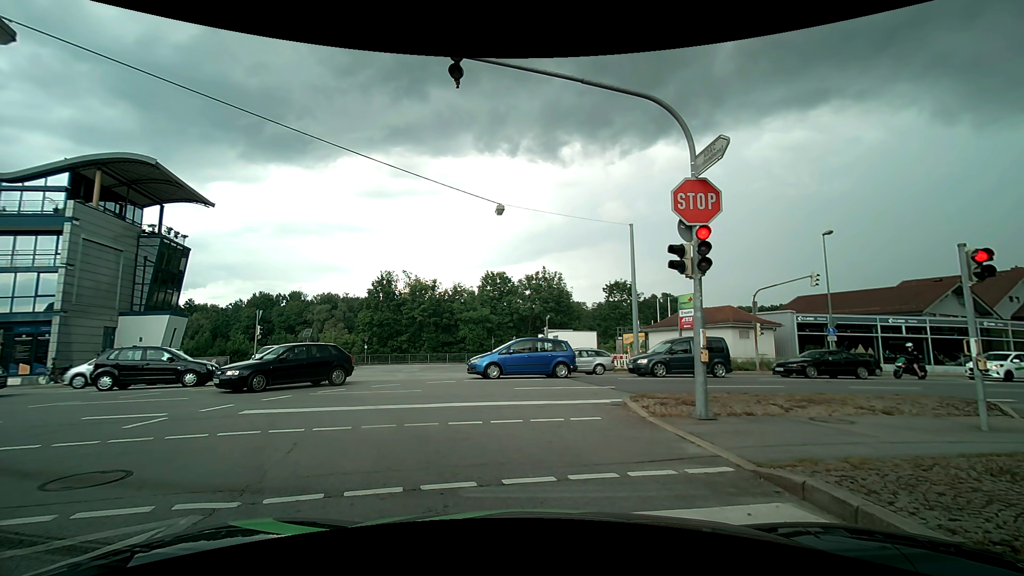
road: tertiary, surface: asphalt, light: Day
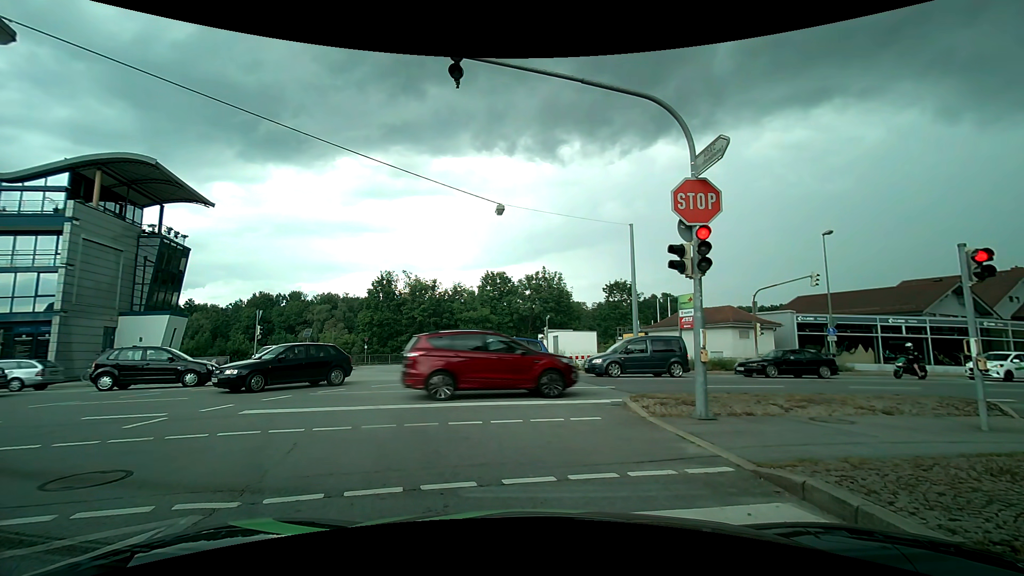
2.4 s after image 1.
(0.0, 0.0) m; 0°
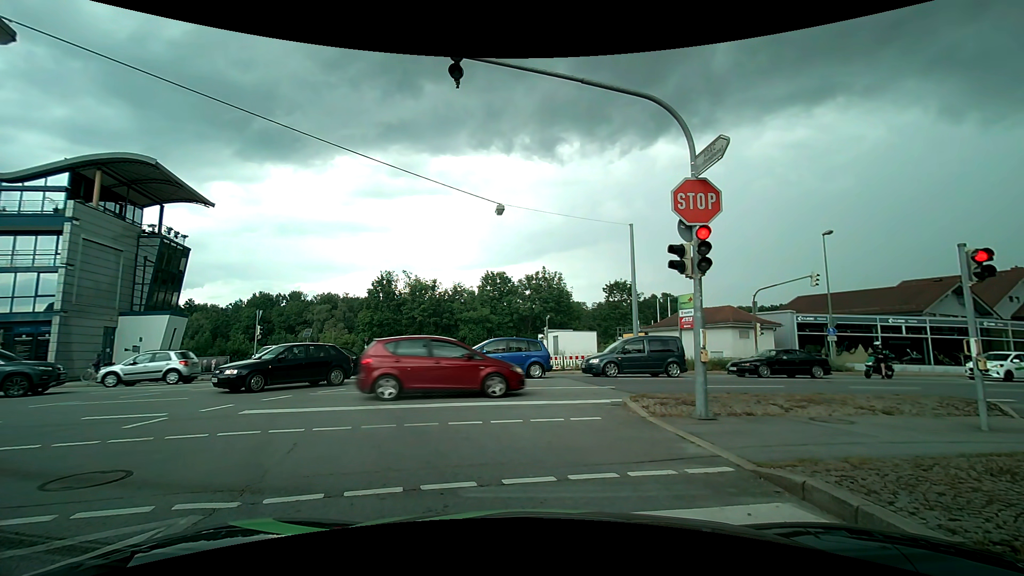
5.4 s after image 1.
(0.0, 0.0) m; 0°
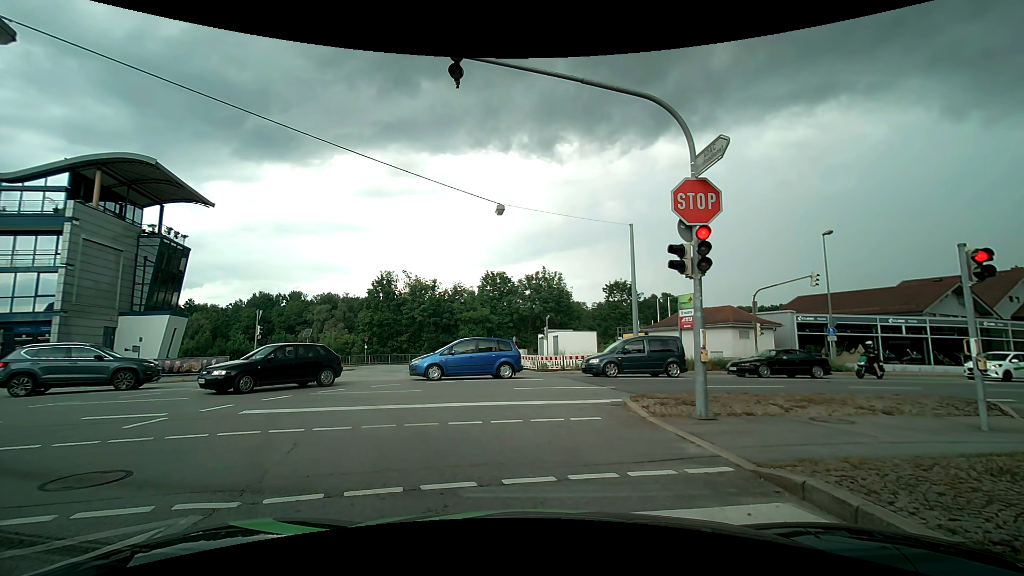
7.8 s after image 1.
(0.0, 0.0) m; 0°
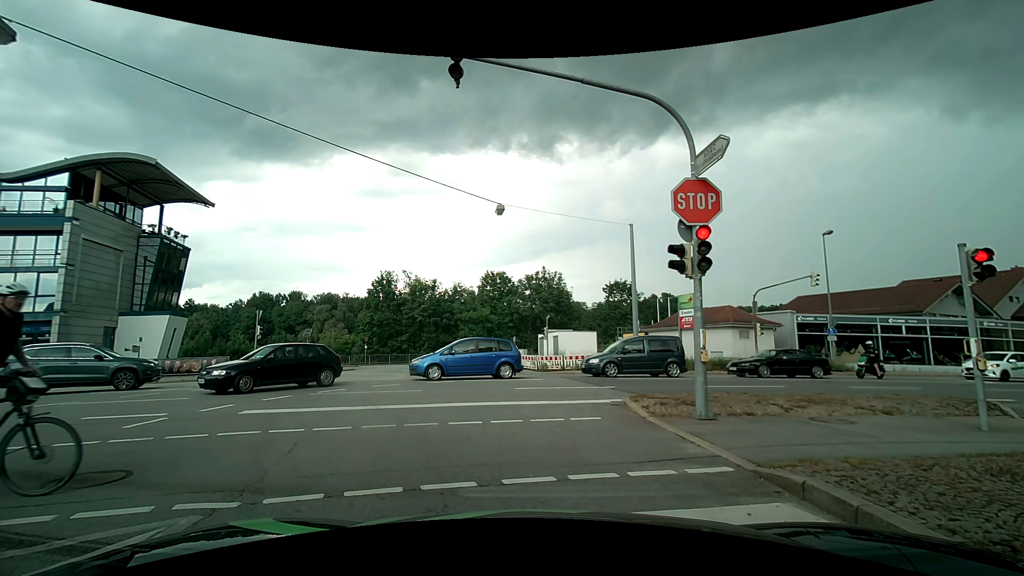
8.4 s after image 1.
(0.0, 0.0) m; 0°
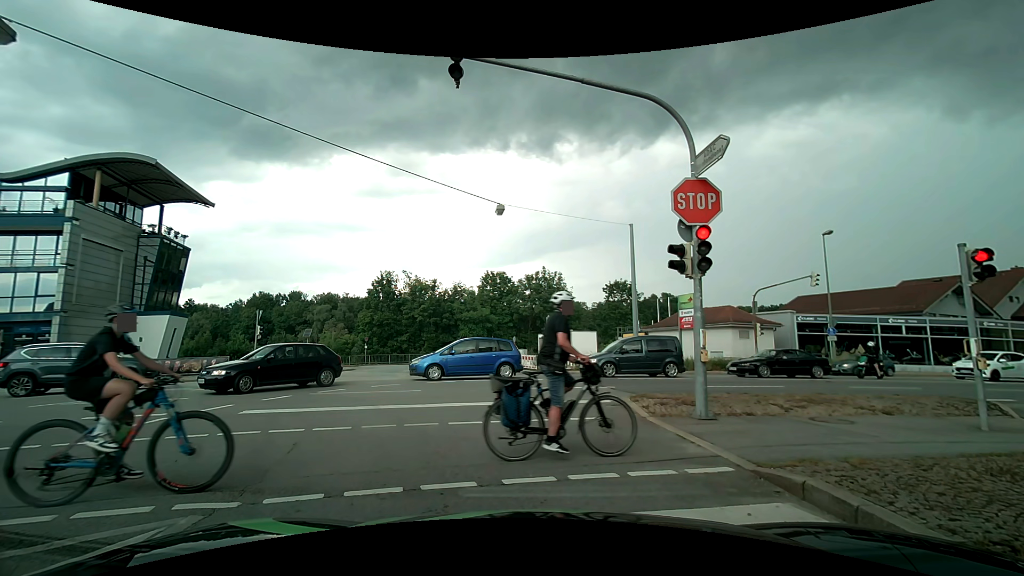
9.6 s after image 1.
(0.0, 0.0) m; 0°
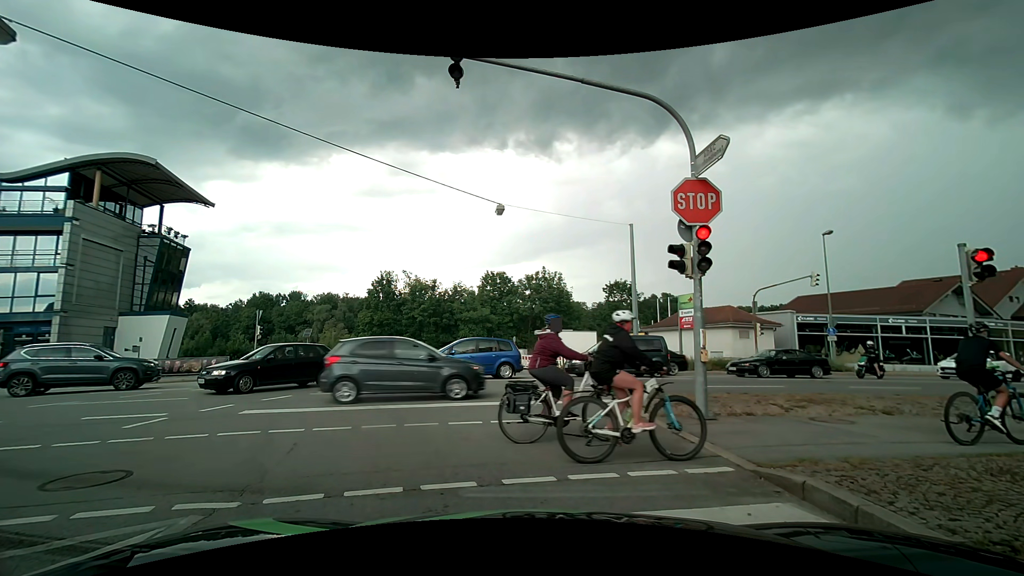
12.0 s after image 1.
(0.0, 0.0) m; 0°
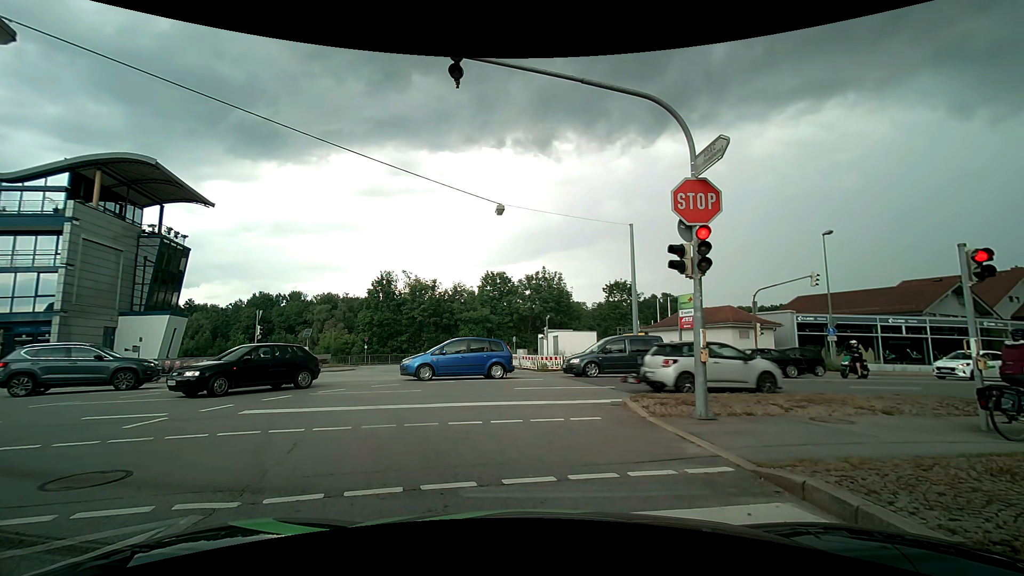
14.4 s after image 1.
(0.0, 0.0) m; 0°
(-1, +10) (-7, +18) (-16, +21) (-26, +20) (-36, +18) (-46, +16) (-56, +14) (-65, +12) (-75, +10) (-85, +8) m
